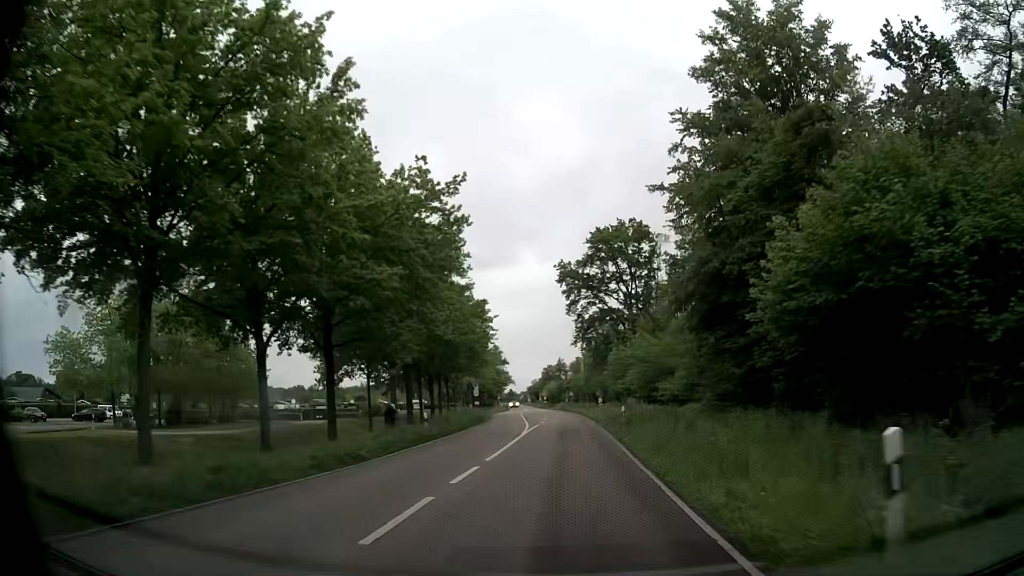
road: secondary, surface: asphalt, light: Day
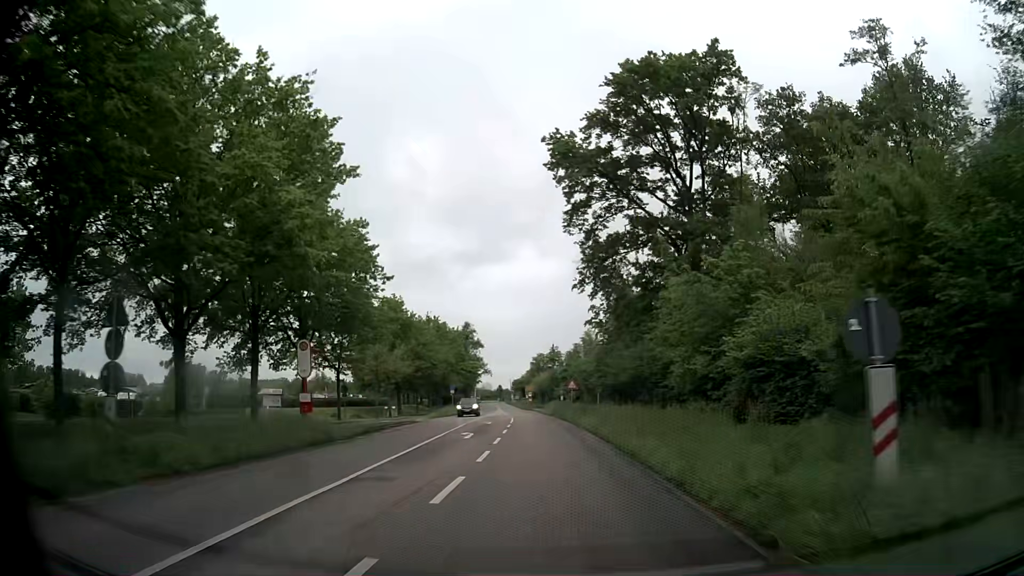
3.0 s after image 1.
(+0.9, +45.9) m; +1°
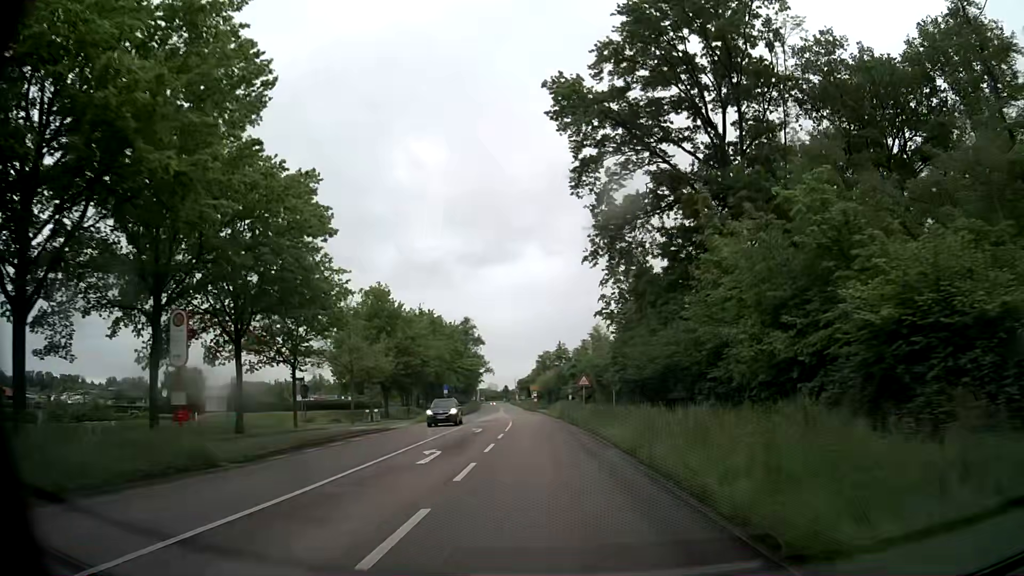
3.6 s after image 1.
(-0.1, +9.2) m; -1°
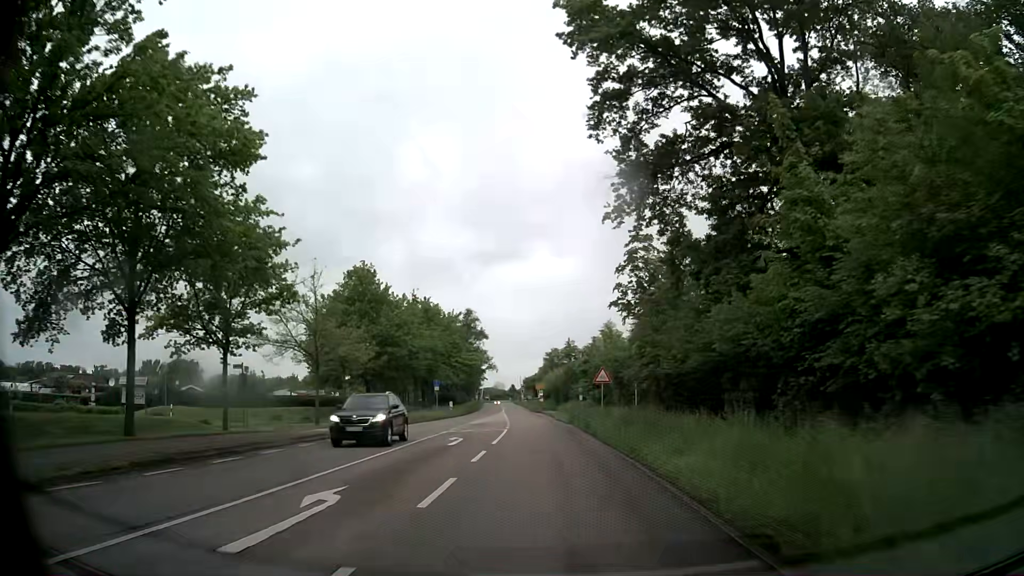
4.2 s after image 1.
(0.0, +9.2) m; -1°
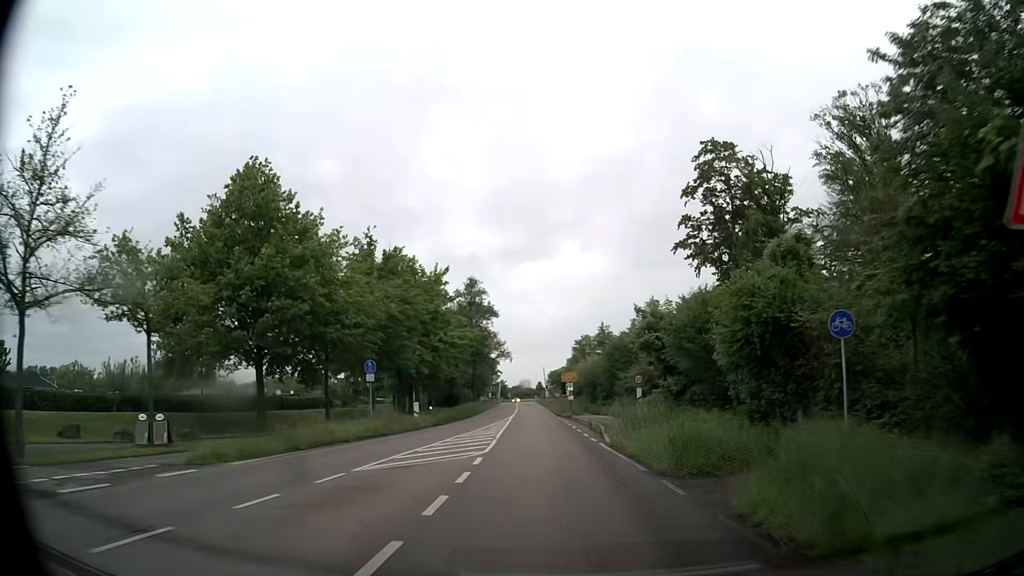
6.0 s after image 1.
(-0.4, +27.5) m; -2°
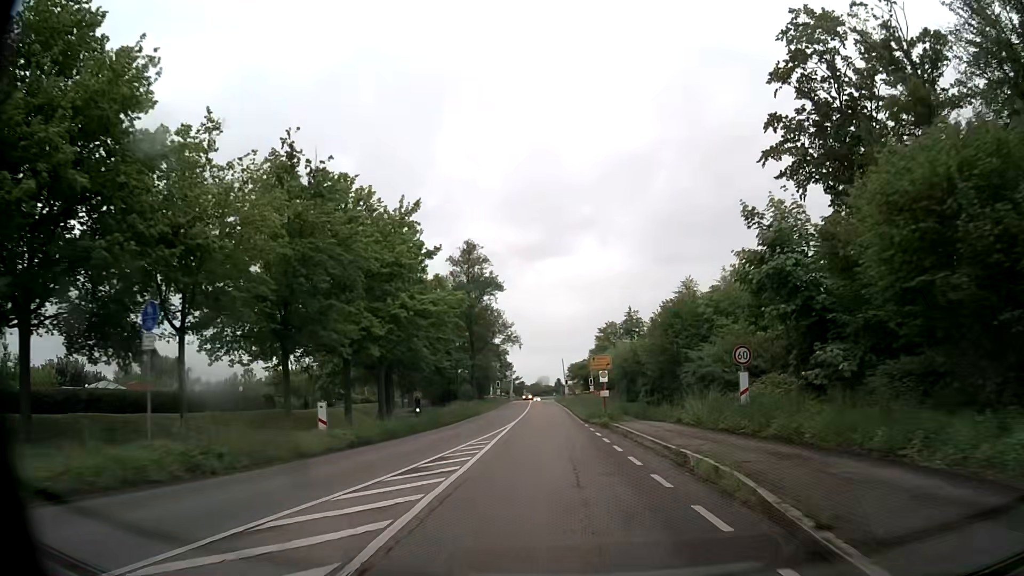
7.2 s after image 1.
(-0.2, +18.3) m; -2°
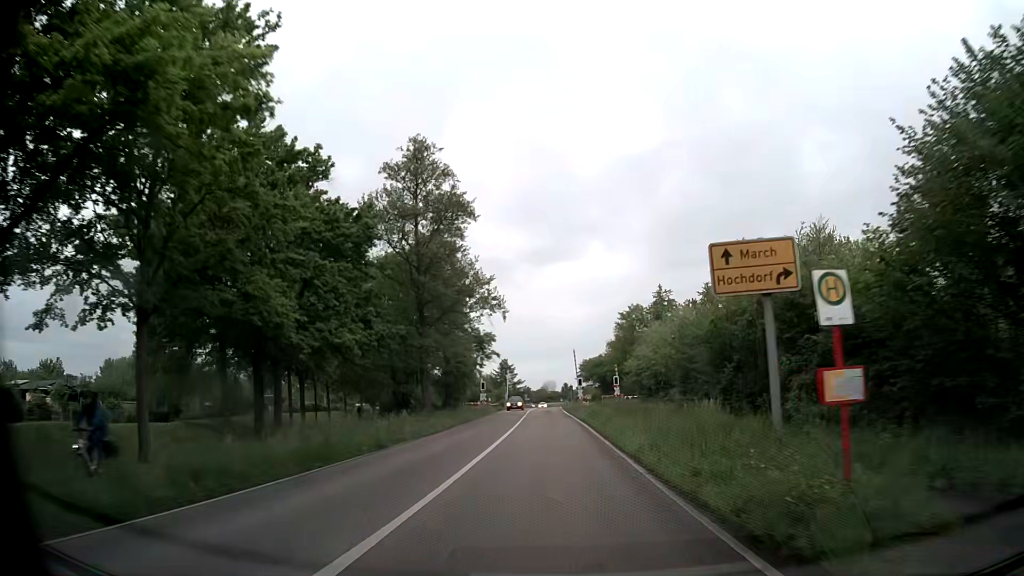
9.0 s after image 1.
(-0.1, +27.5) m; 0°
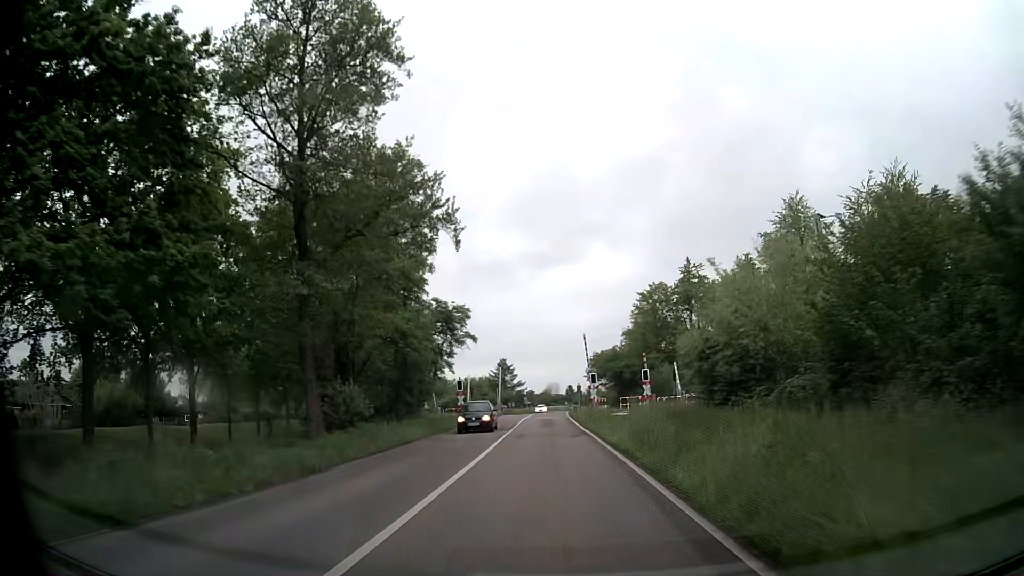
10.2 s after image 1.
(0.0, +18.2) m; 0°
